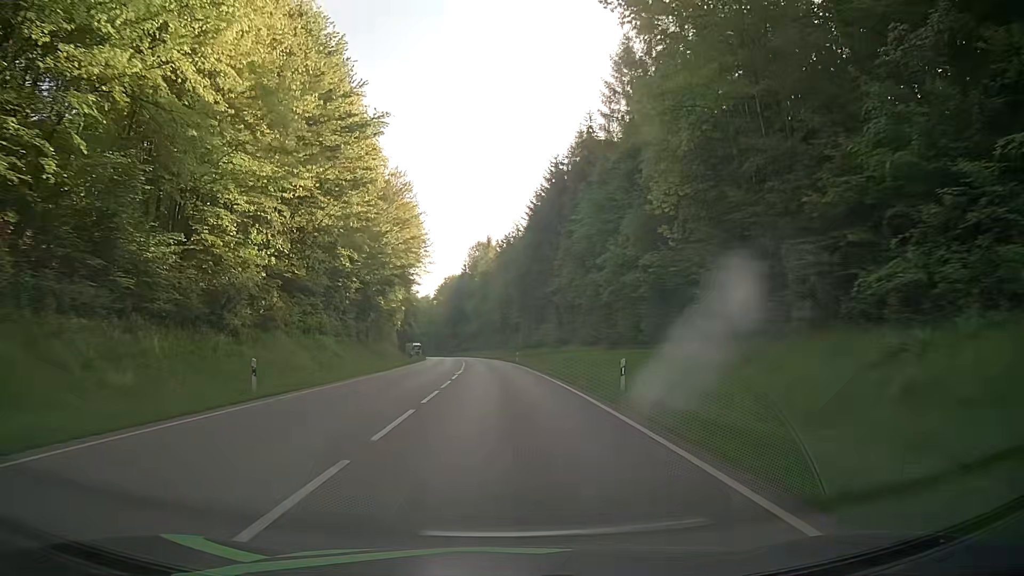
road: secondary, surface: asphalt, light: Day
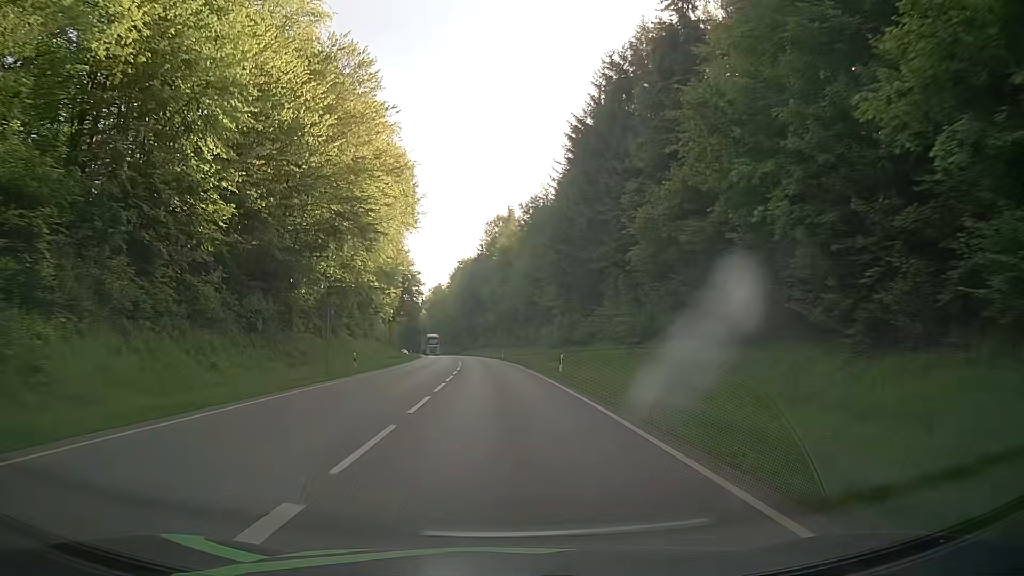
(-0.5, +32.5) m; -2°
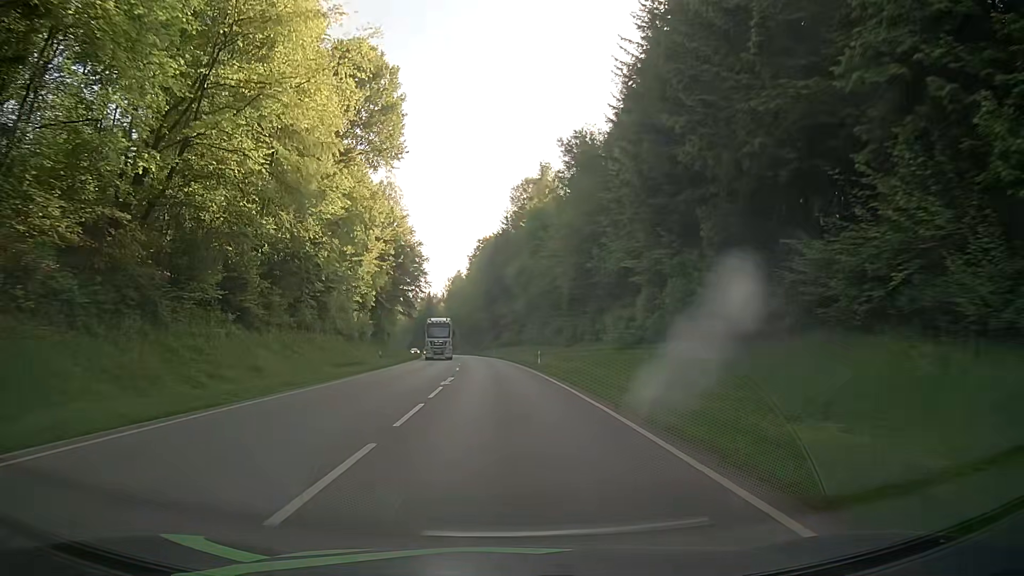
(-0.7, +32.4) m; -3°
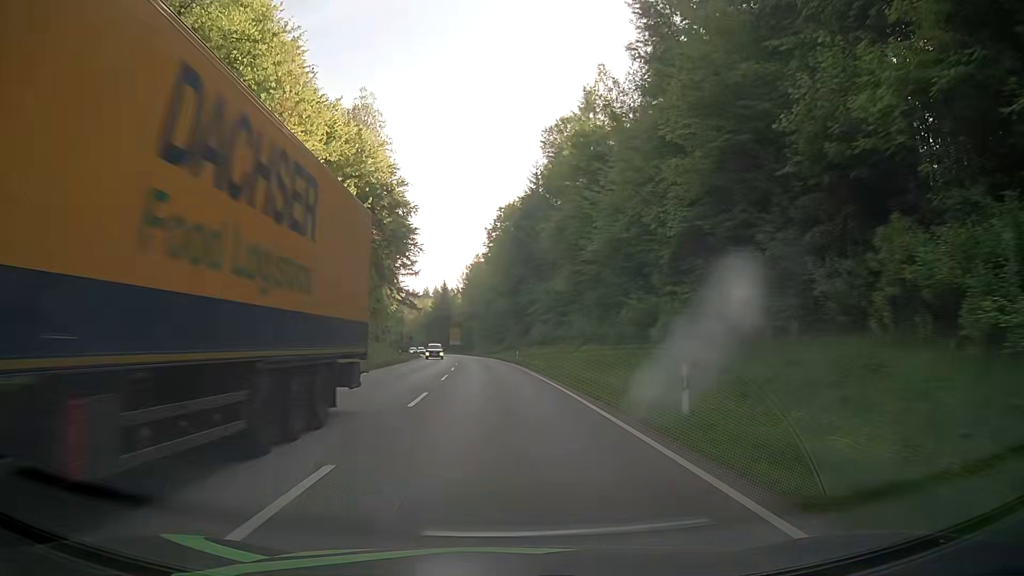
(-0.3, +32.4) m; -1°
(0, +10) (0, +20) (-1, +30) (-1, +40) (-2, +50) (-2, +60) (-3, +70) (-4, +80) (-5, +90) (-6, +100) m
